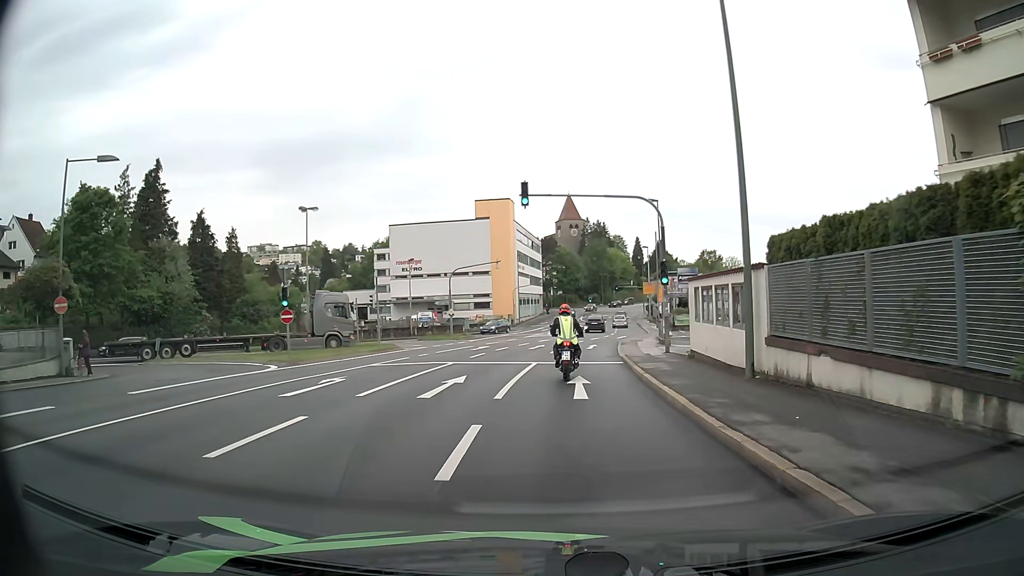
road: tertiary_link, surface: asphalt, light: Day
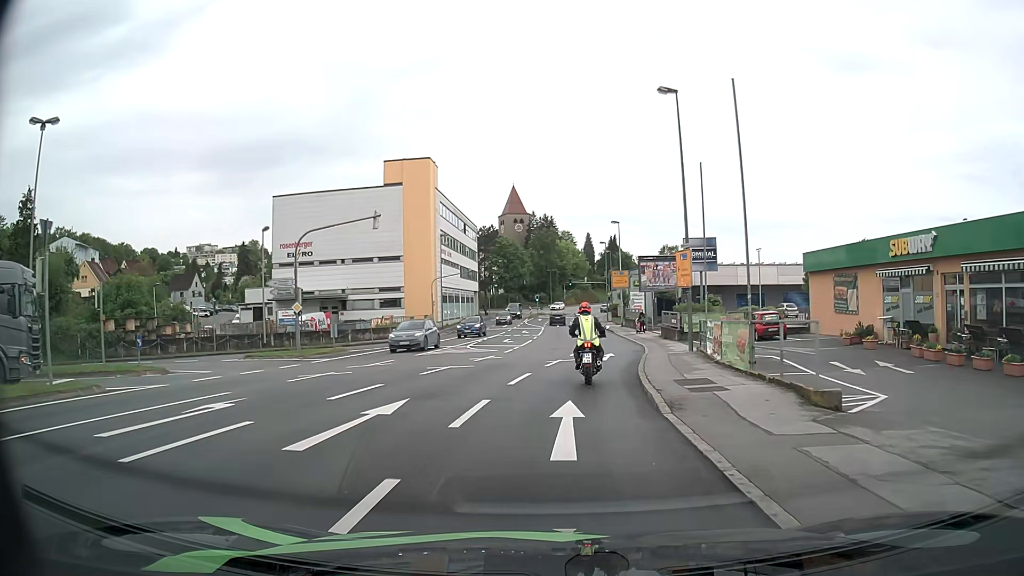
(+1.0, +26.0) m; +4°
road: tertiary
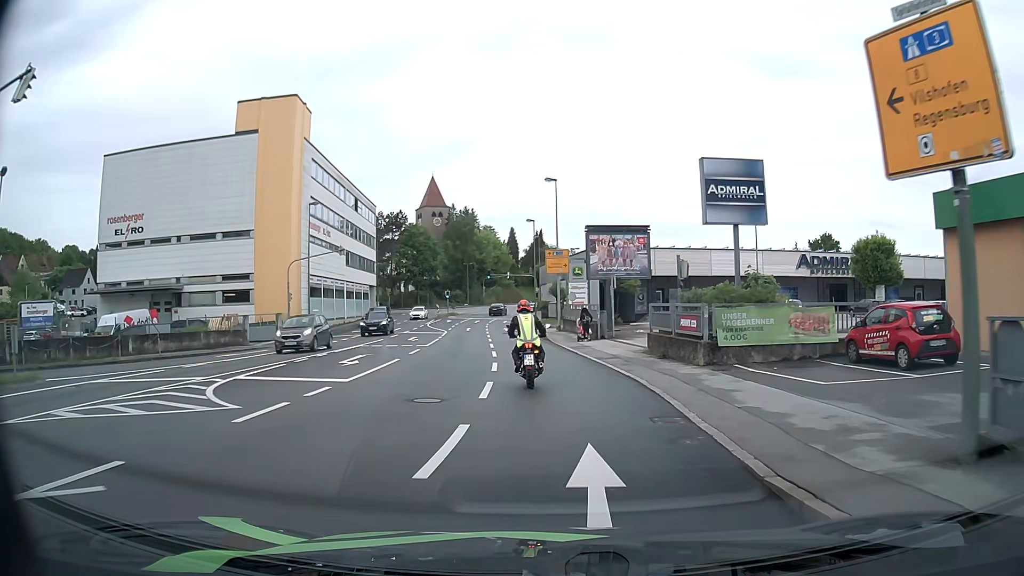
(+1.1, +20.8) m; +6°
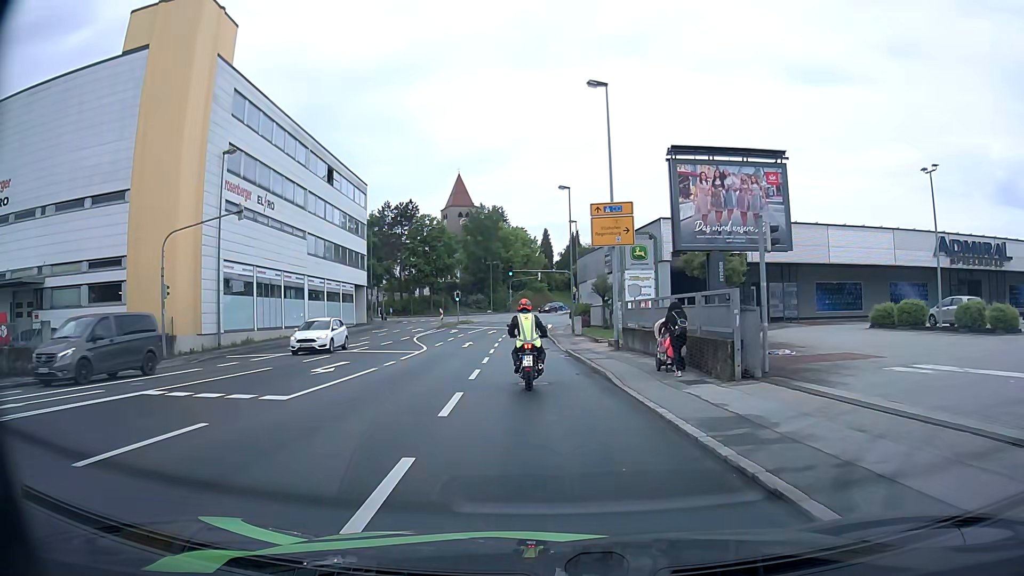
(-0.3, +20.2) m; -3°
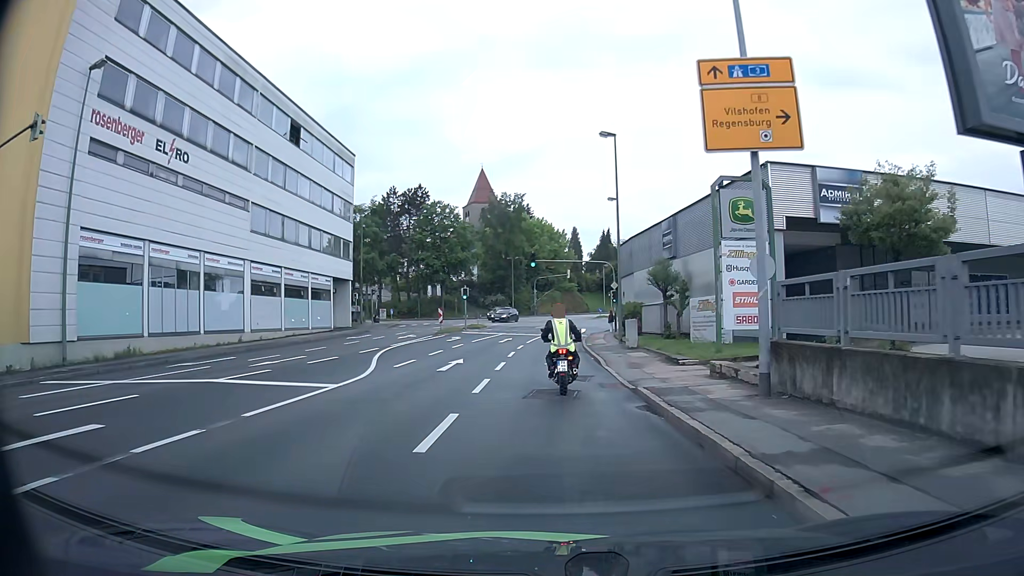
(-0.4, +14.6) m; -2°
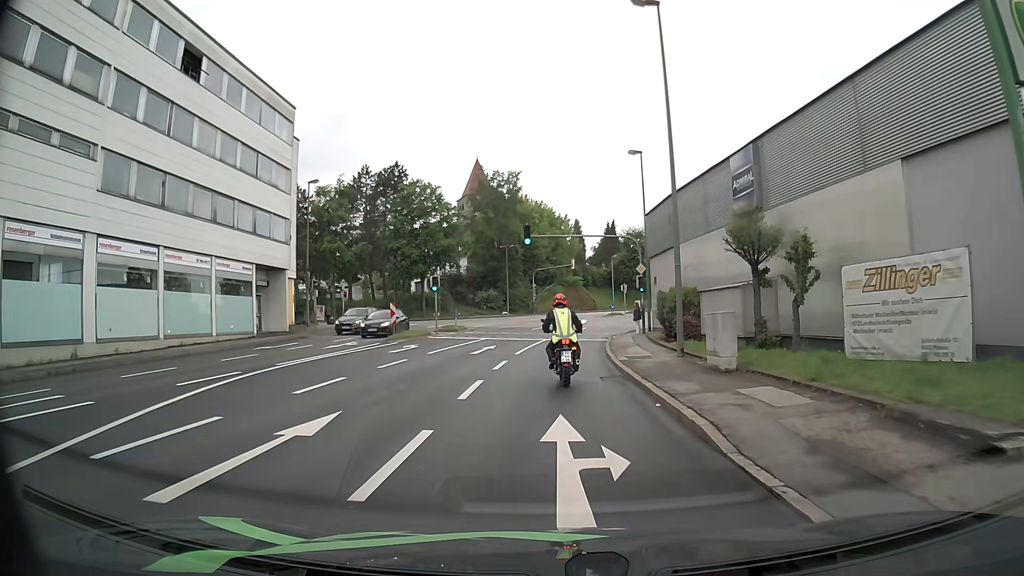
(0.0, +14.1) m; 0°
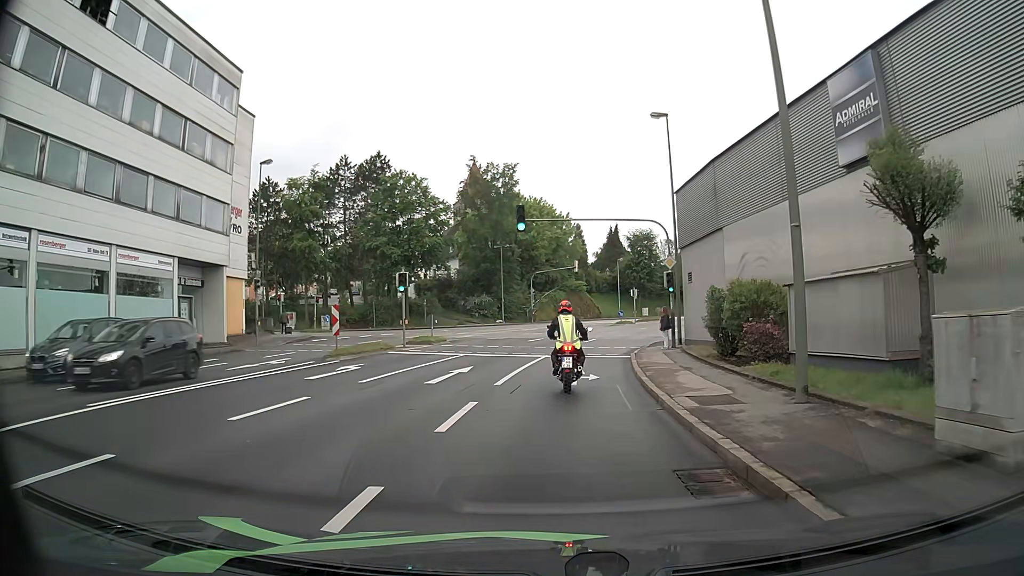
(0.0, +8.6) m; 0°
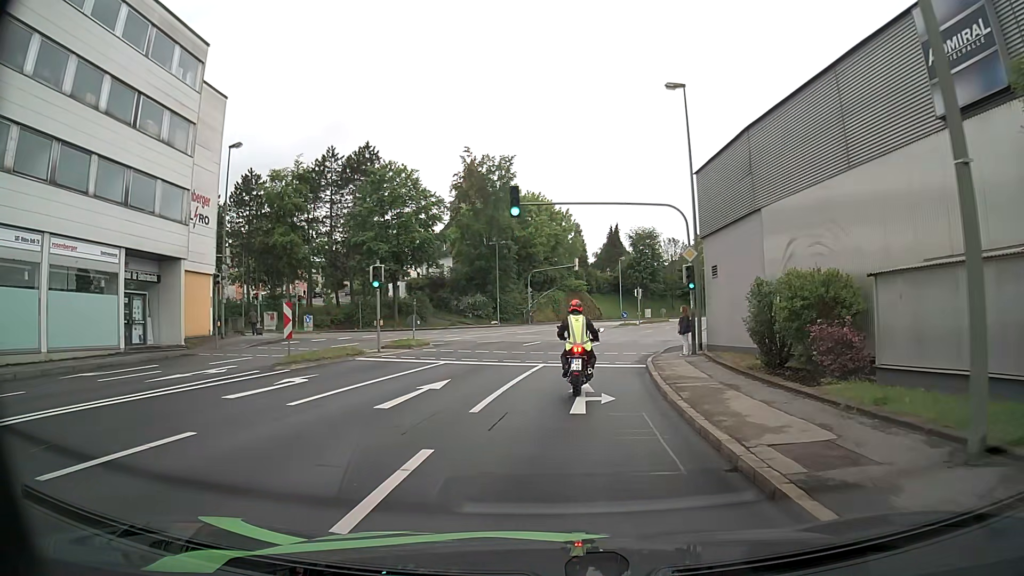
(0.0, +4.2) m; 0°
